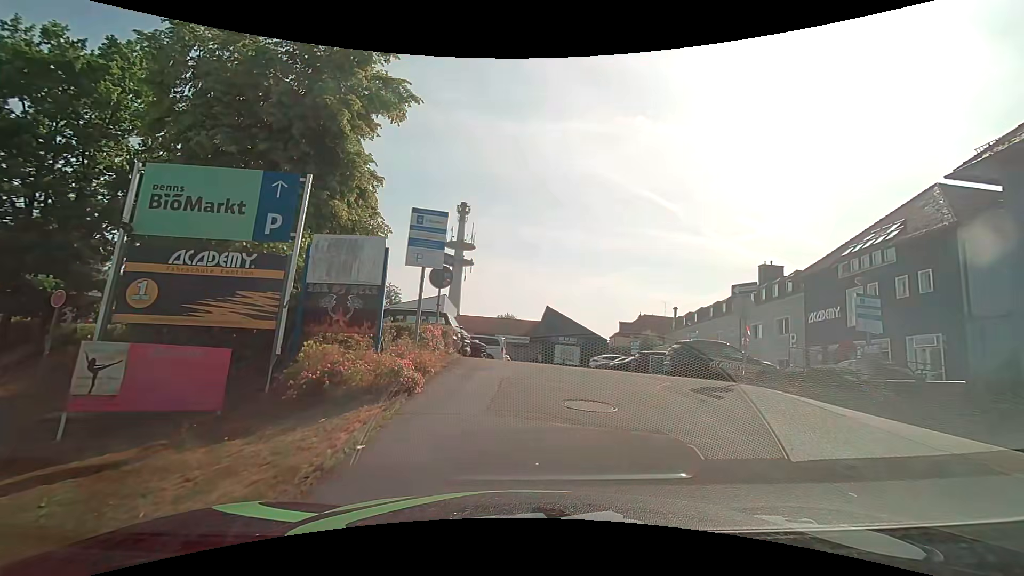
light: Day
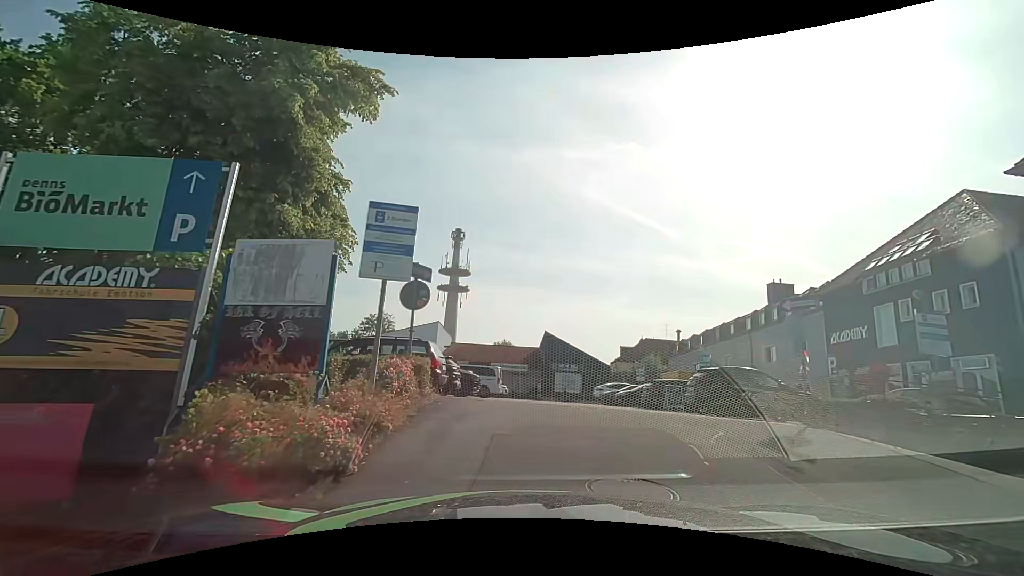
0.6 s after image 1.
(0.0, +2.8) m; 0°
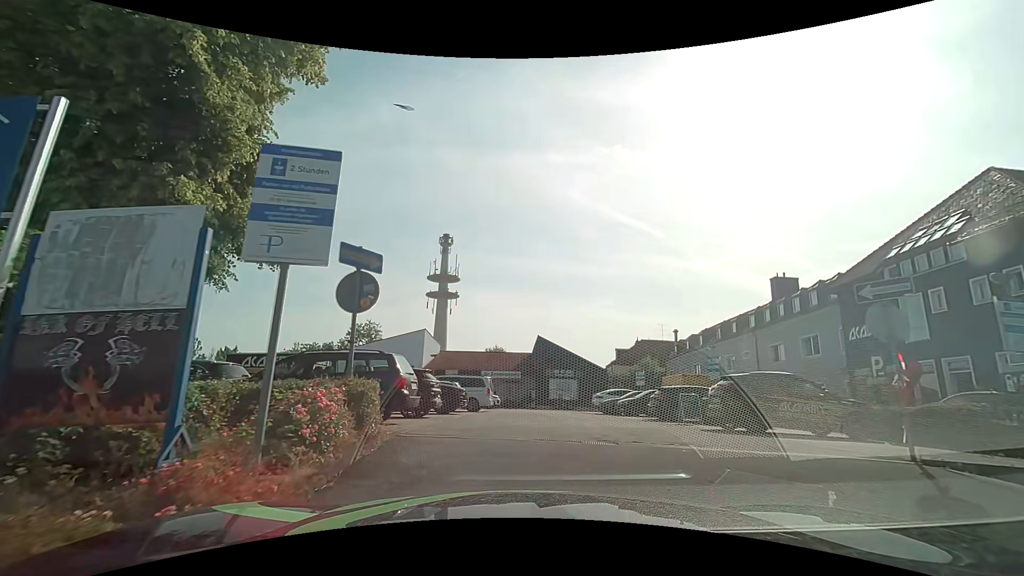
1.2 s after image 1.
(0.0, +2.8) m; +1°
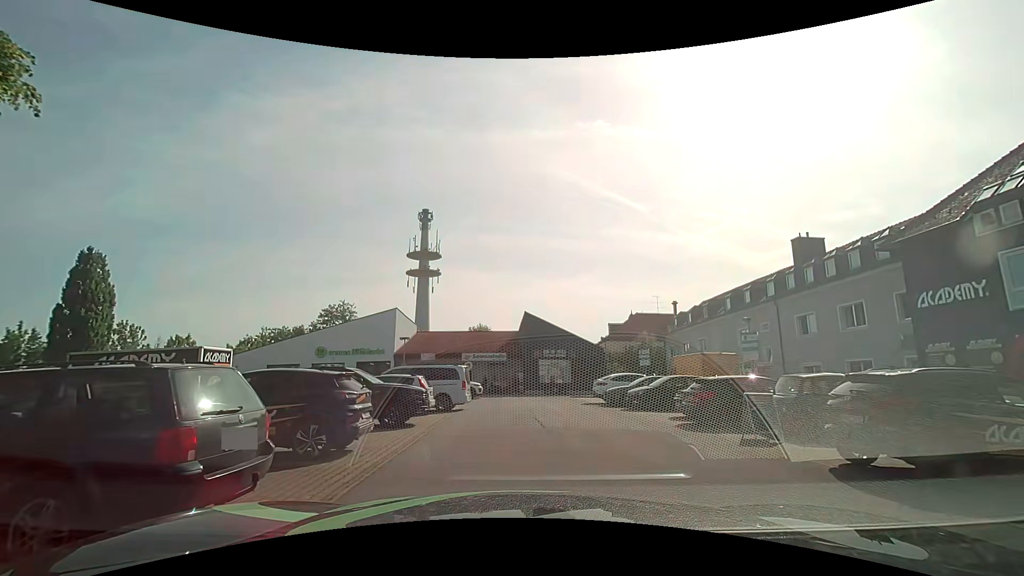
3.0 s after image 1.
(0.0, +5.9) m; +2°
